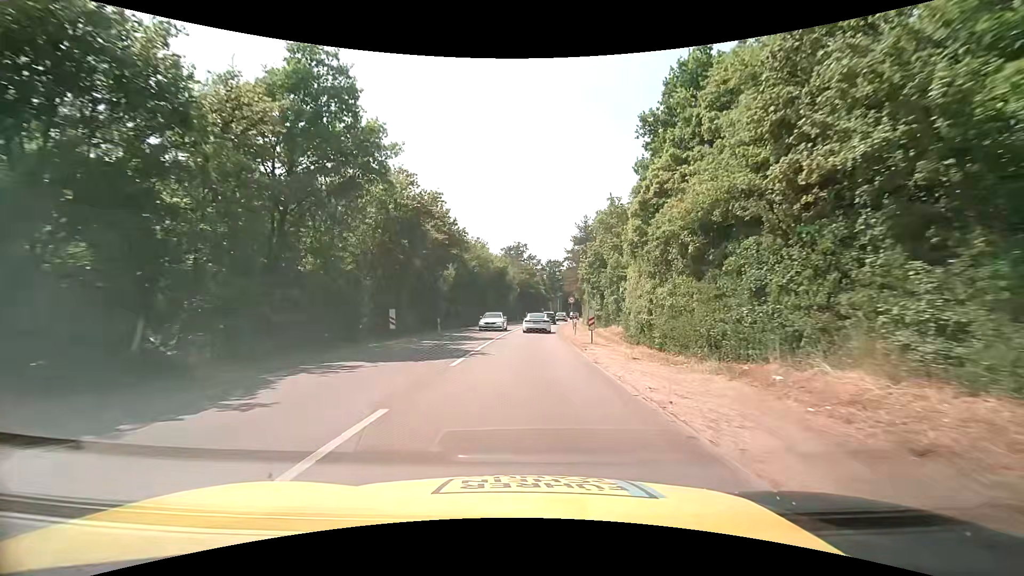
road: tertiary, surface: asphalt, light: Day
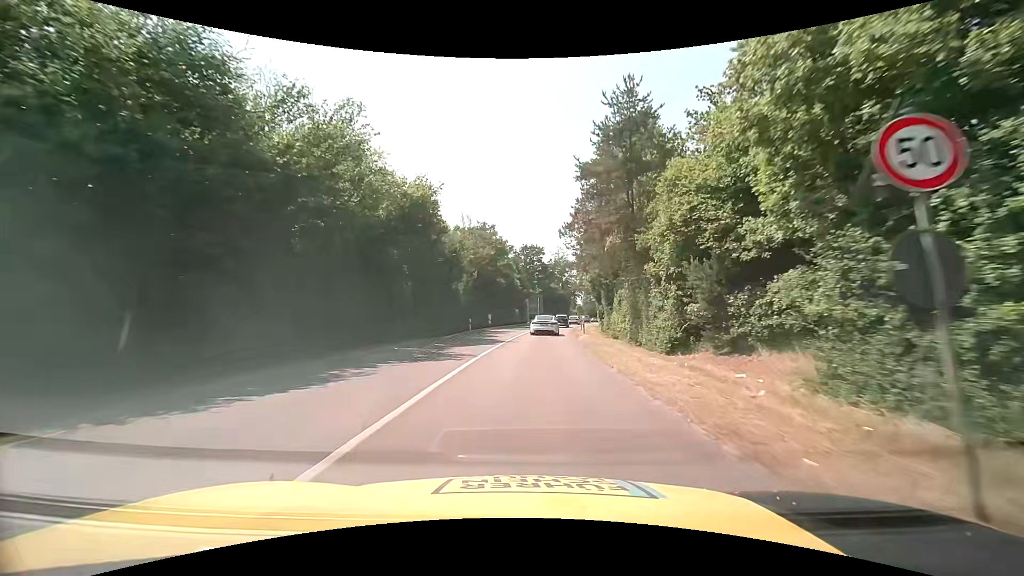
(+1.0, +40.7) m; +4°
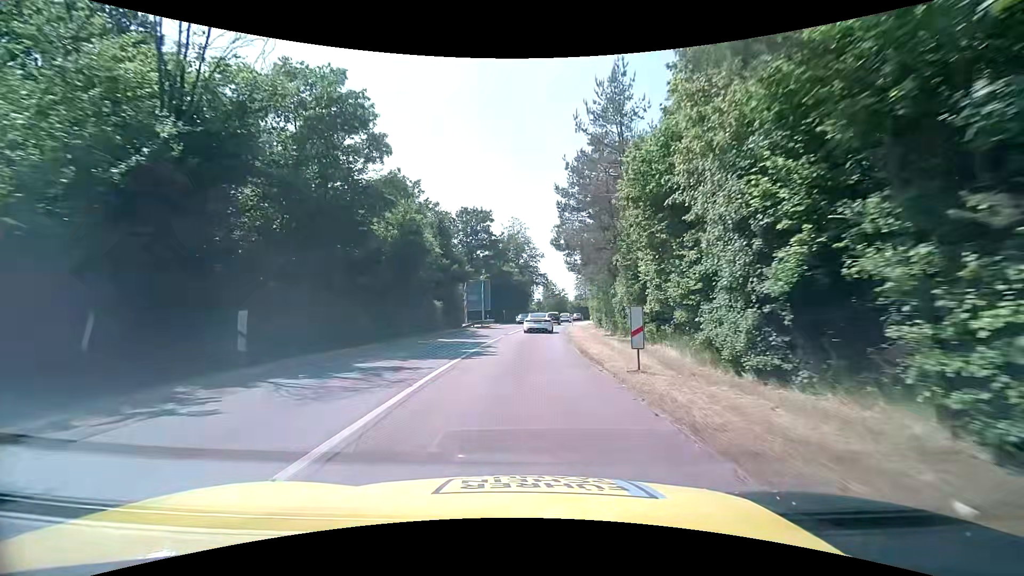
(+1.4, +39.9) m; +4°
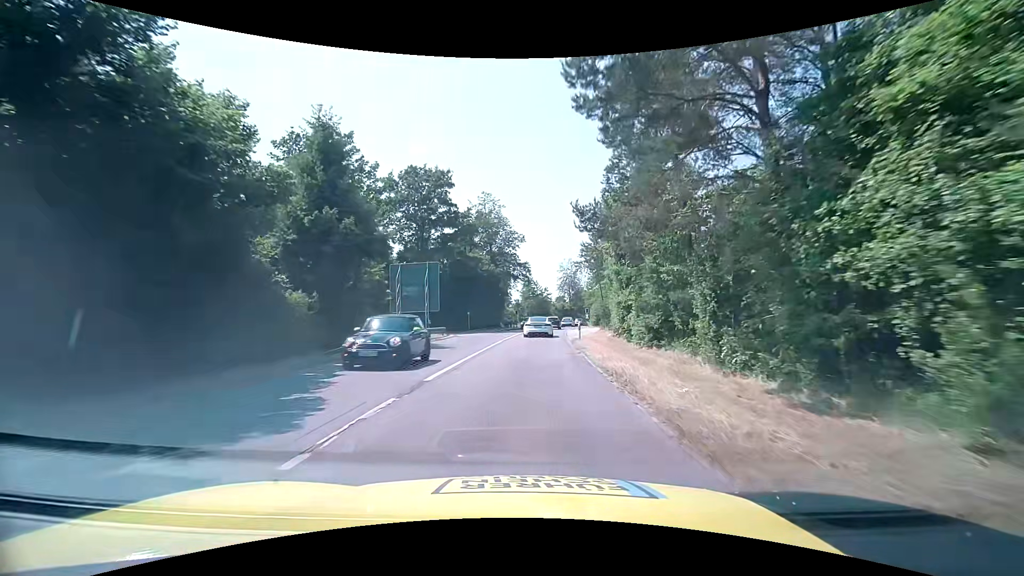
(+0.7, +23.3) m; +3°
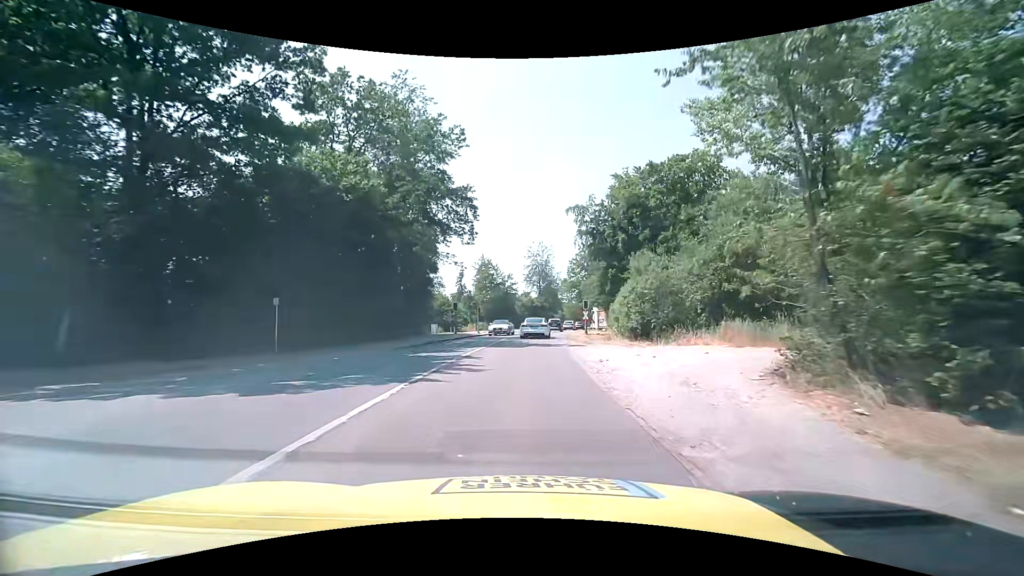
(+1.4, +36.9) m; +4°
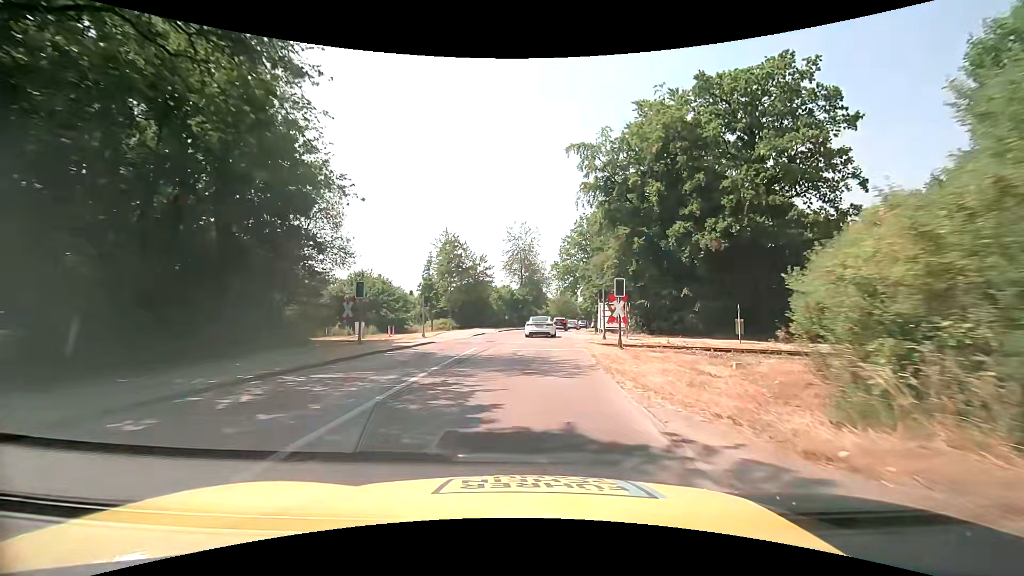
(+0.4, +21.5) m; +2°
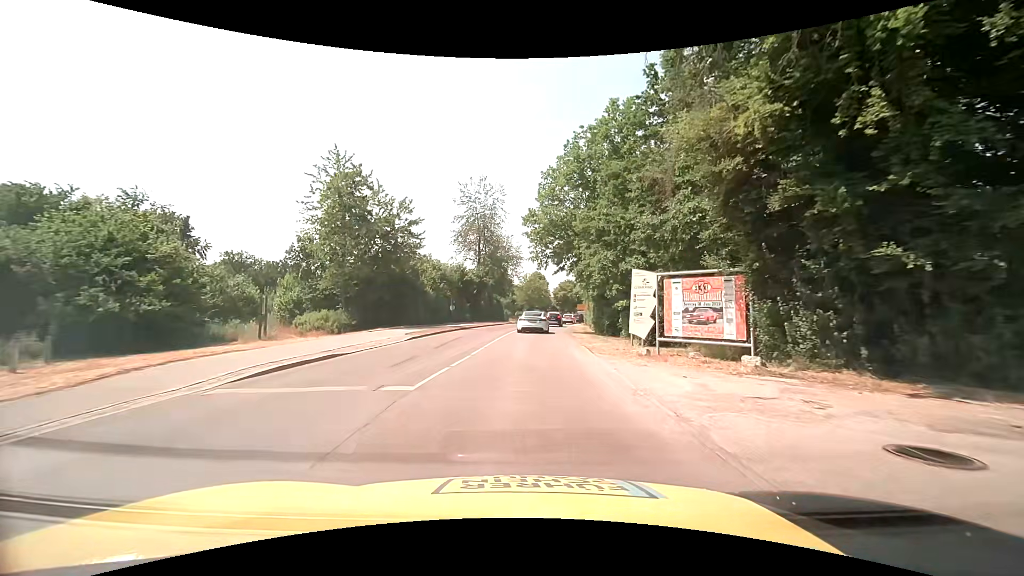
(+1.0, +27.5) m; +5°
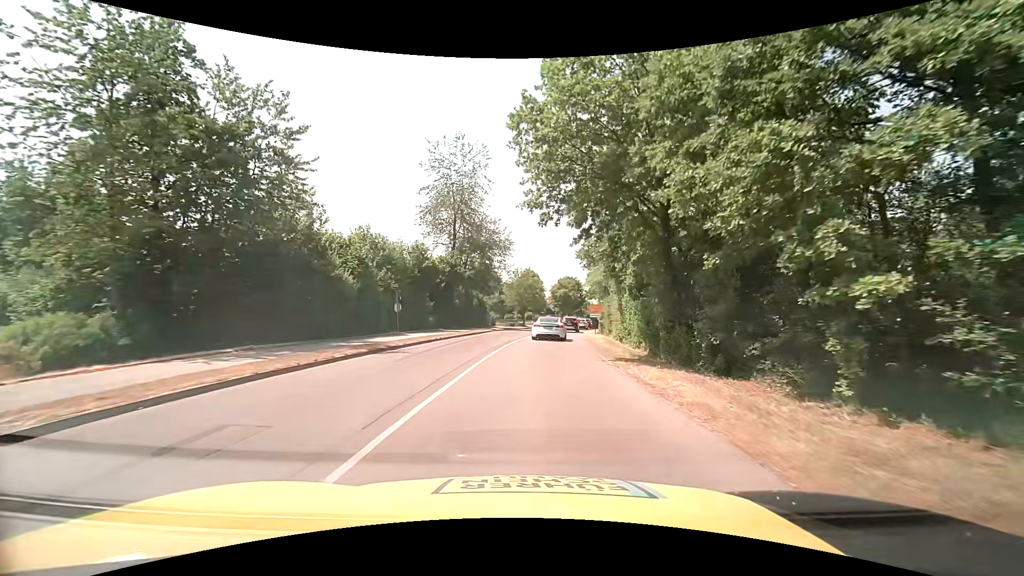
(0.0, +19.2) m; +1°
(0, +10) (0, +20) (+1, +30) (+2, +40) (+4, +50) (+5, +60) (+7, +70) (+8, +79) (+12, +89) (+18, +97) m
